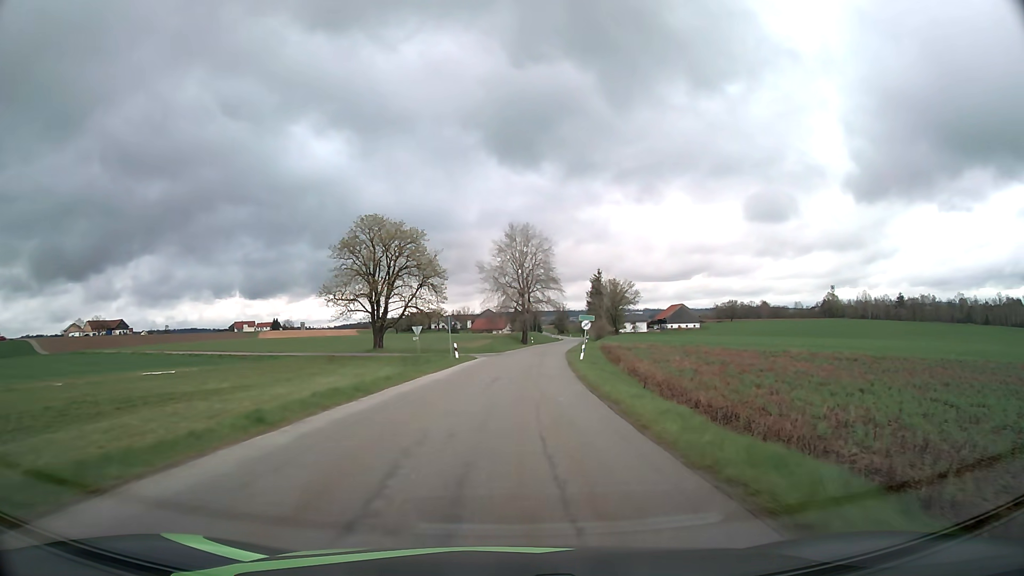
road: tertiary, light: Day
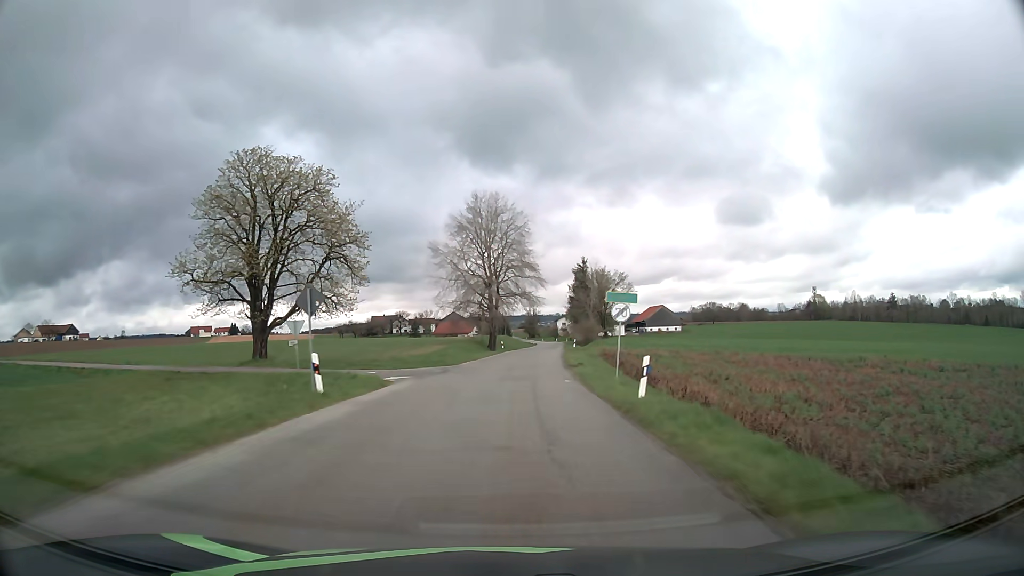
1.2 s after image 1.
(+0.5, +23.4) m; +3°
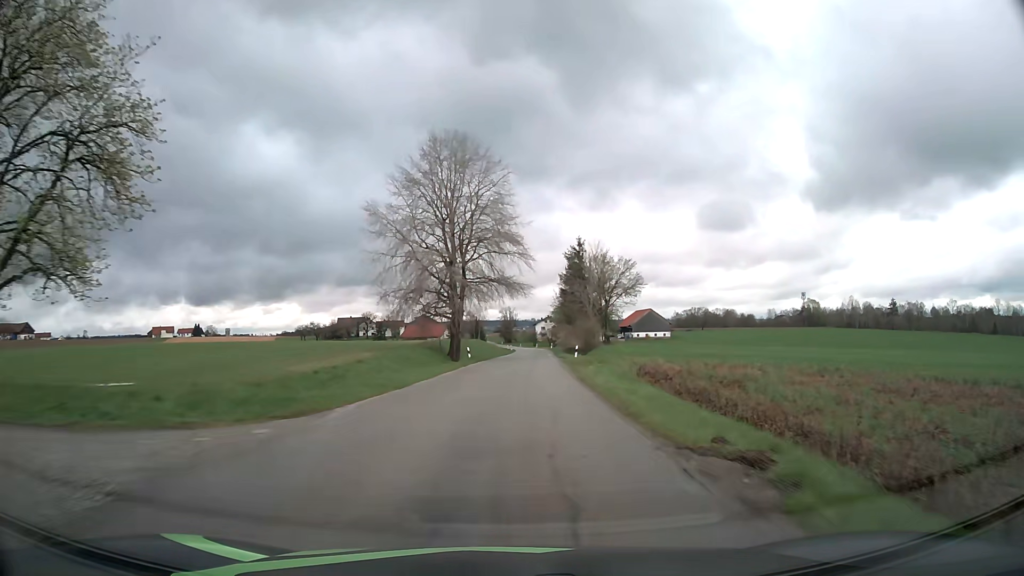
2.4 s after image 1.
(+0.3, +23.7) m; +2°
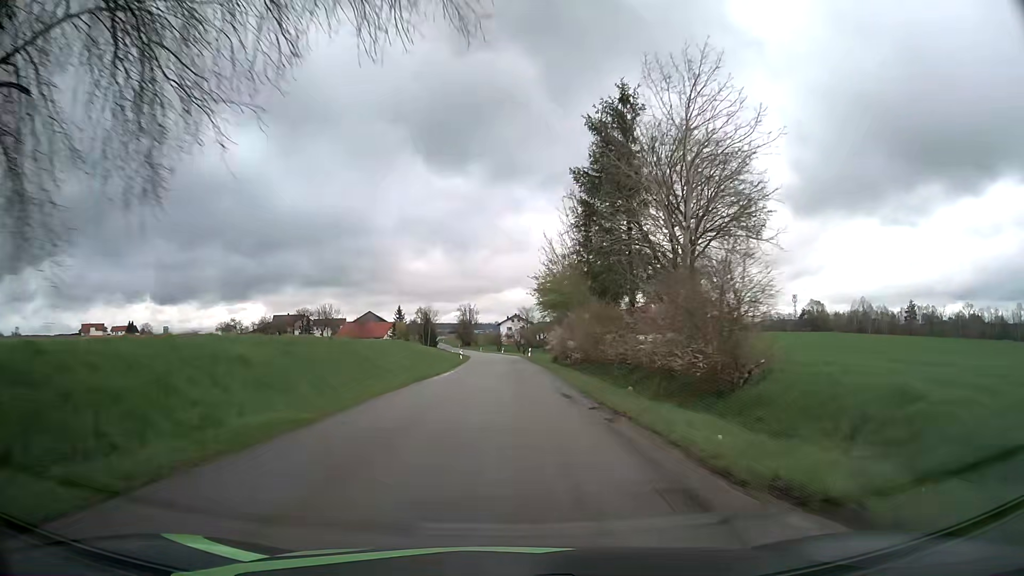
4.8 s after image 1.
(+1.9, +48.3) m; +3°
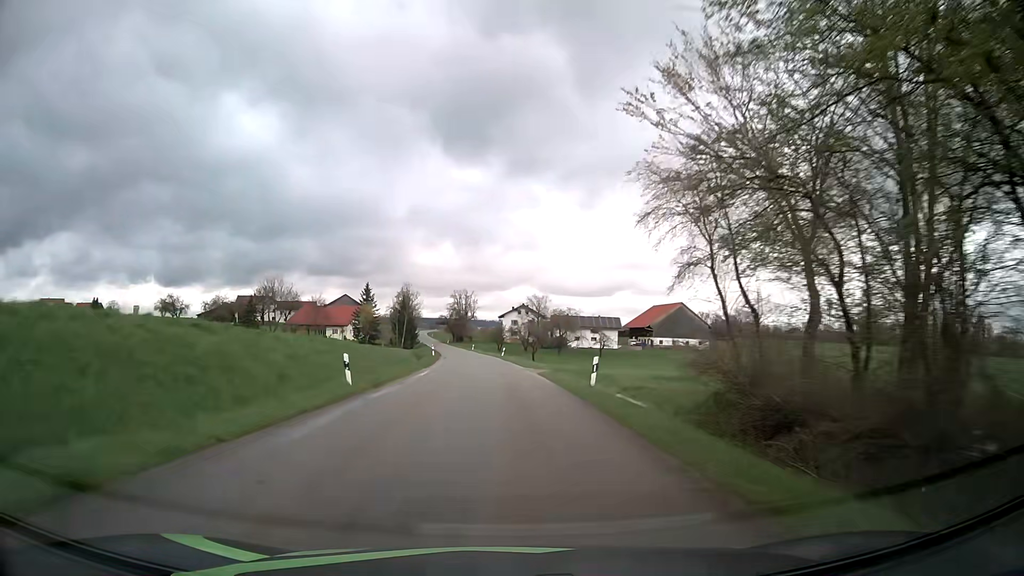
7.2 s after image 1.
(-0.1, +49.4) m; 0°
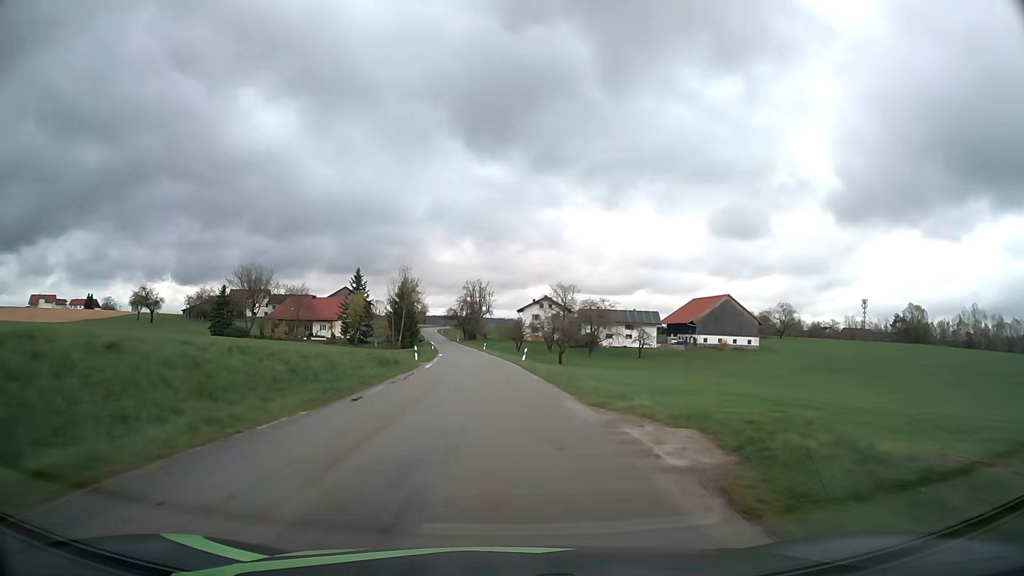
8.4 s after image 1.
(-0.2, +24.7) m; -1°
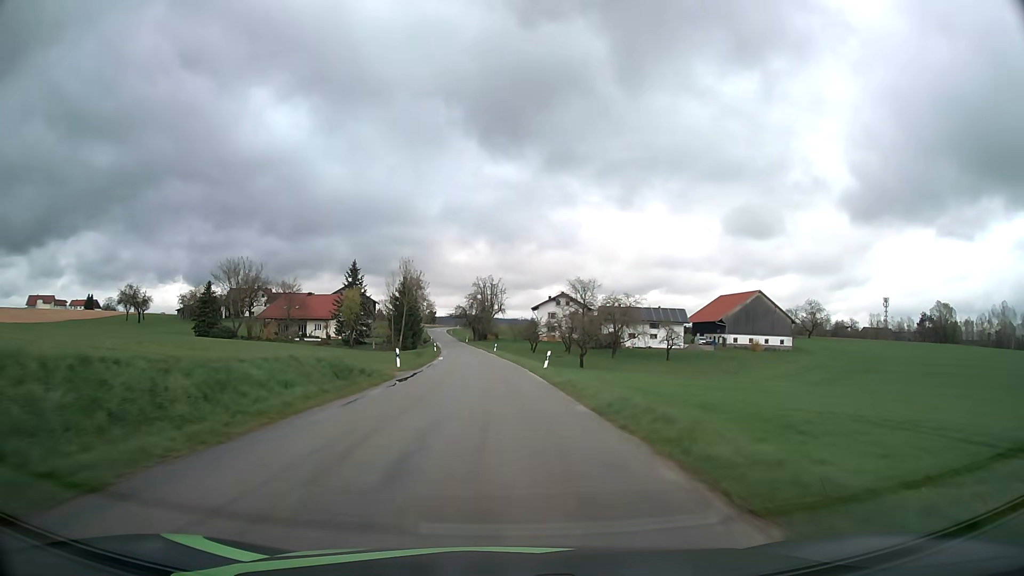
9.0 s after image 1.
(-0.1, +12.2) m; -1°
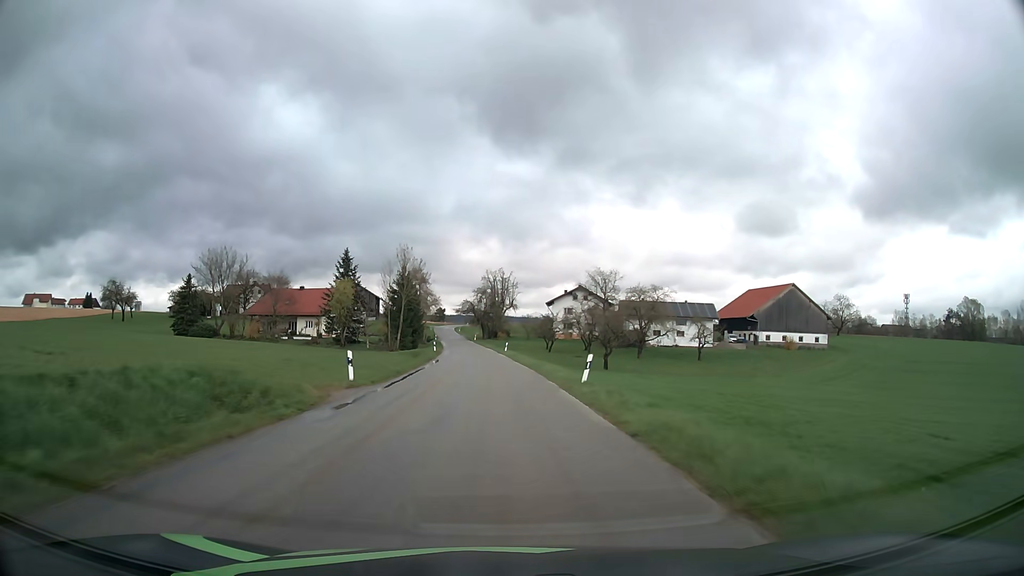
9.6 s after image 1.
(-0.1, +12.1) m; -1°
(0, +10) (0, +20) (-1, +30) (-1, +40) (-2, +50) (-3, +60) (-3, +70) (-4, +80) (-5, +90) (-6, +100) m
